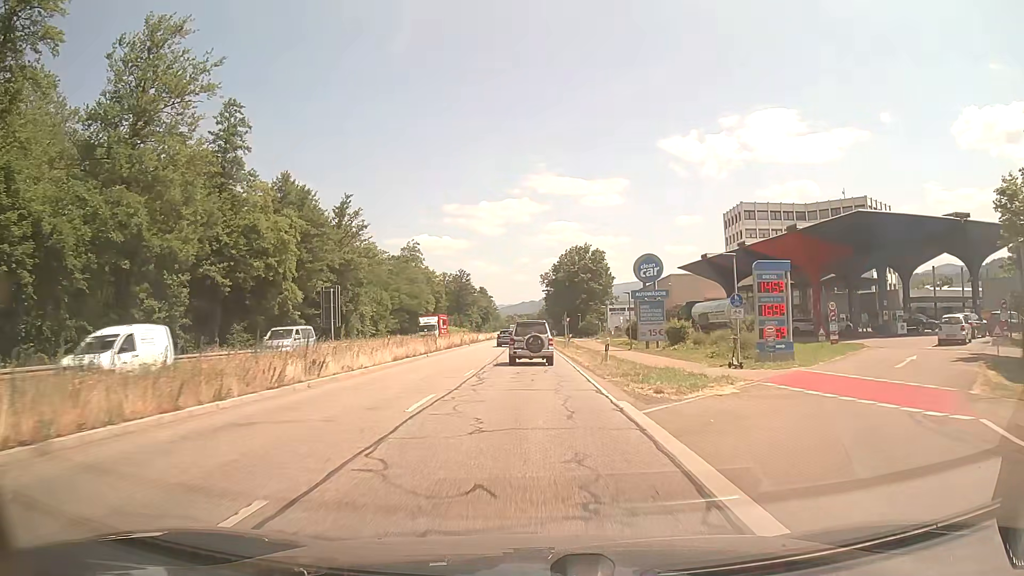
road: primary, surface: asphalt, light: Day
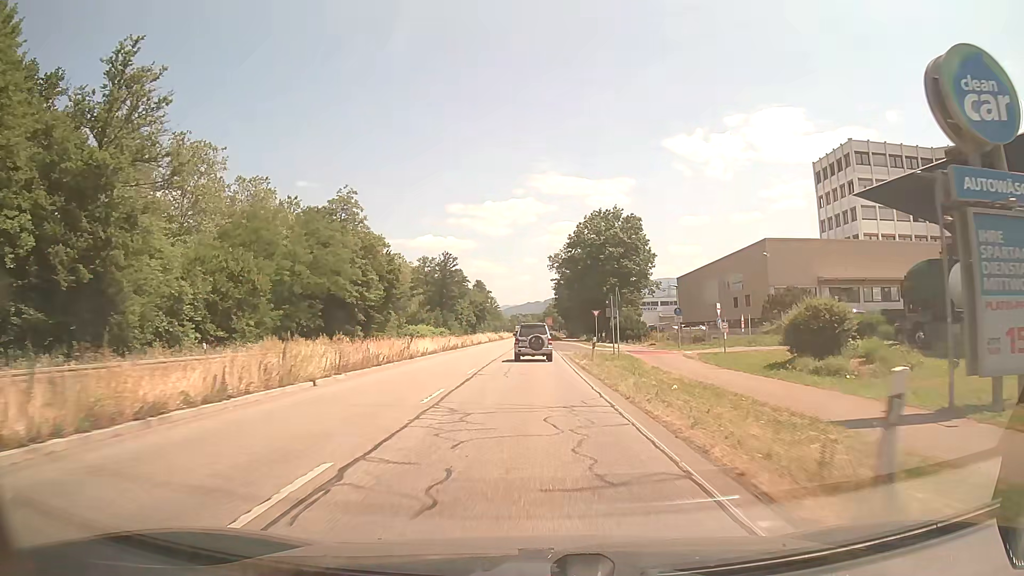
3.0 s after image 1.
(-0.2, +43.6) m; -1°
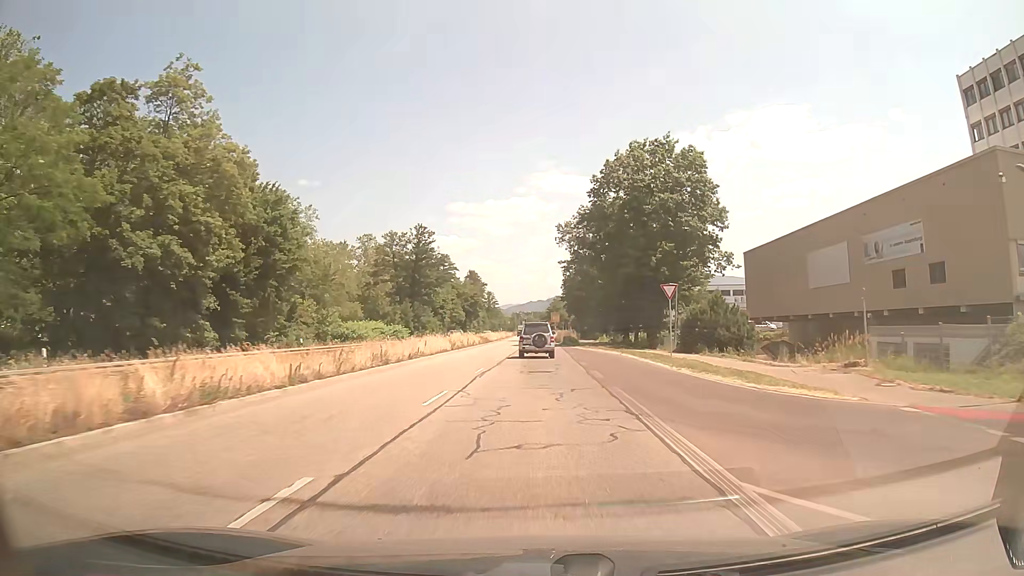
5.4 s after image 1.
(0.0, +37.0) m; 0°
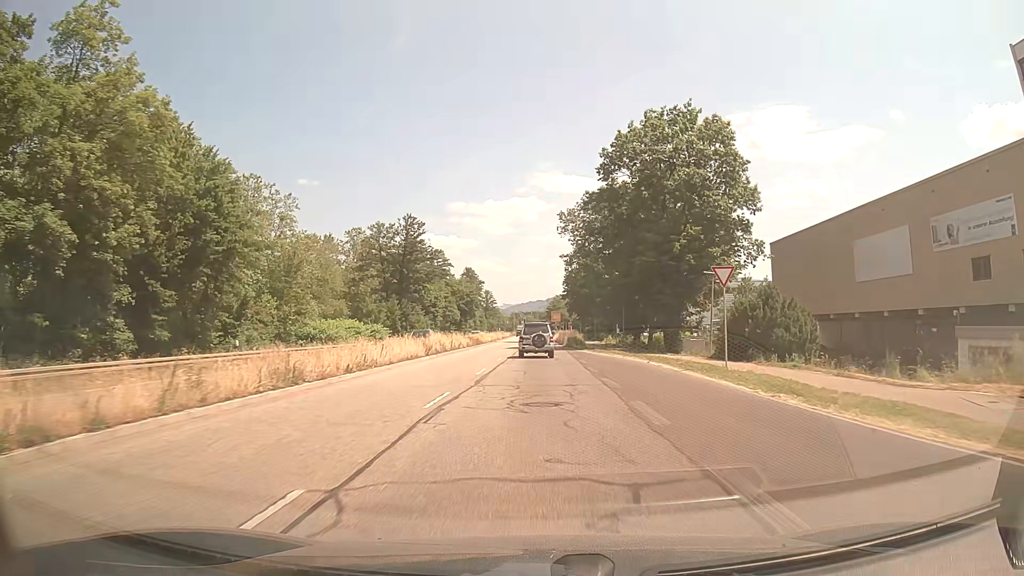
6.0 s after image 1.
(0.0, +9.5) m; 0°
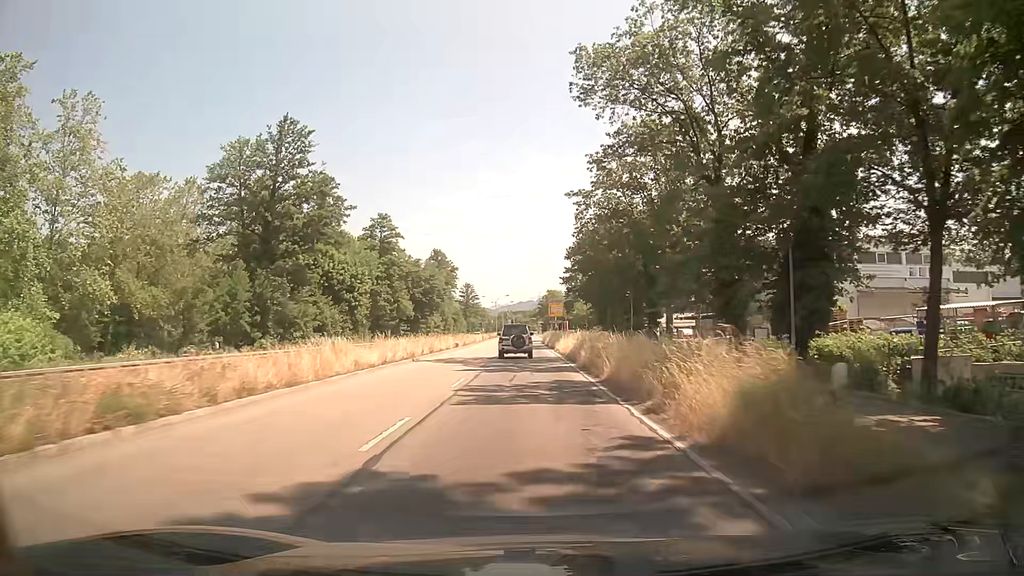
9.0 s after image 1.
(+0.3, +49.3) m; +1°
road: primary_link
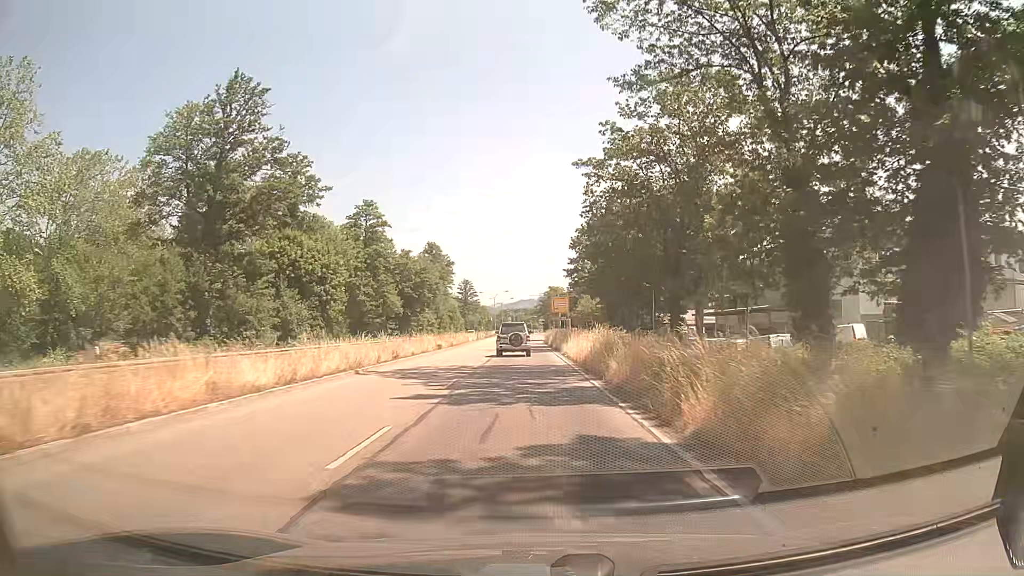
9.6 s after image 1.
(0.0, +10.1) m; 0°
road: primary
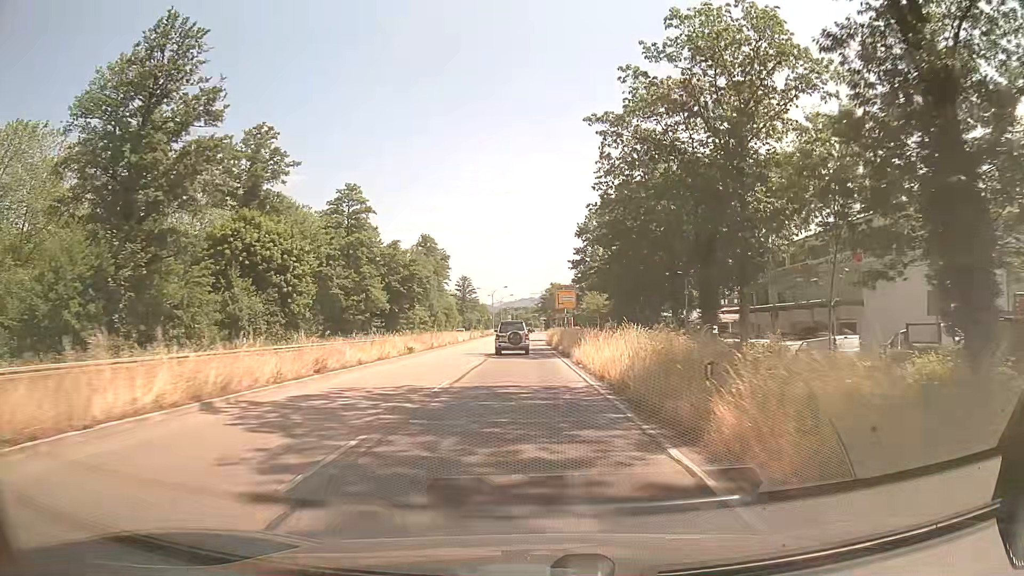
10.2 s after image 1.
(0.0, +10.1) m; +1°
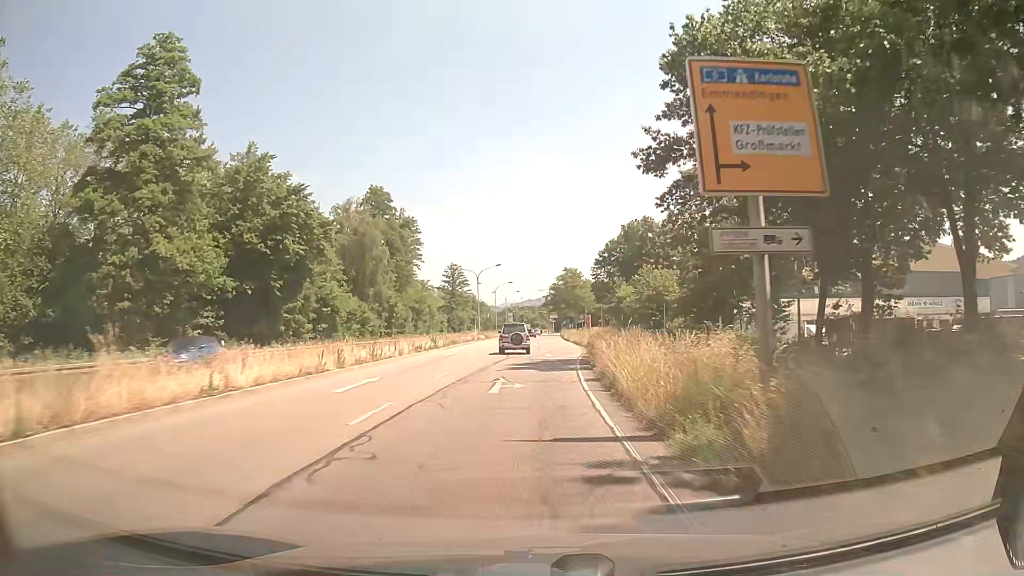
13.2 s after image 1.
(-0.7, +50.1) m; -1°
(0, +10) (0, +20) (0, +30) (+1, +40) (+1, +50) (+1, +60) (+2, +70) (+2, +80) (+2, +90) (+2, +100) m
